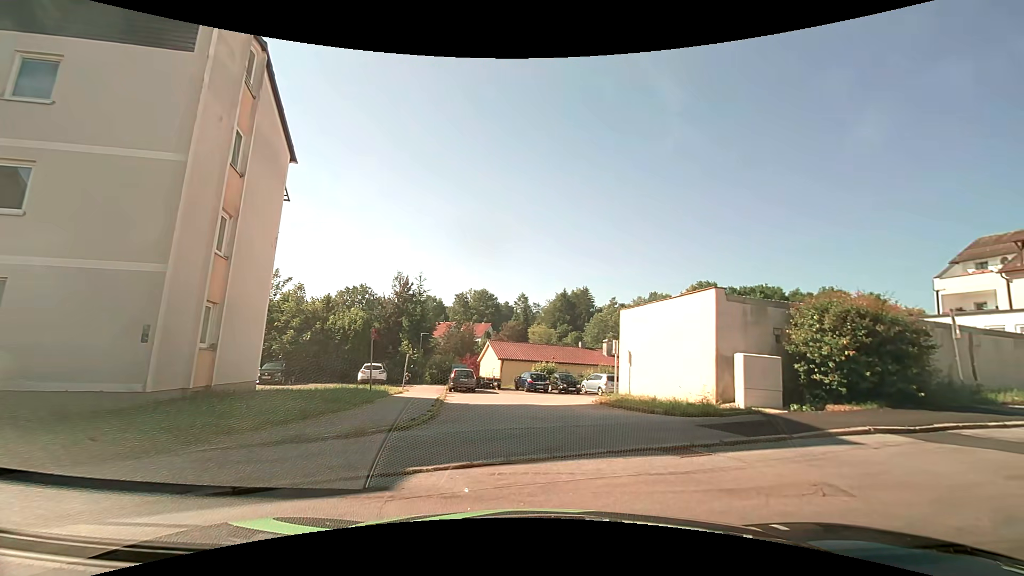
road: tertiary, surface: asphalt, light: Day
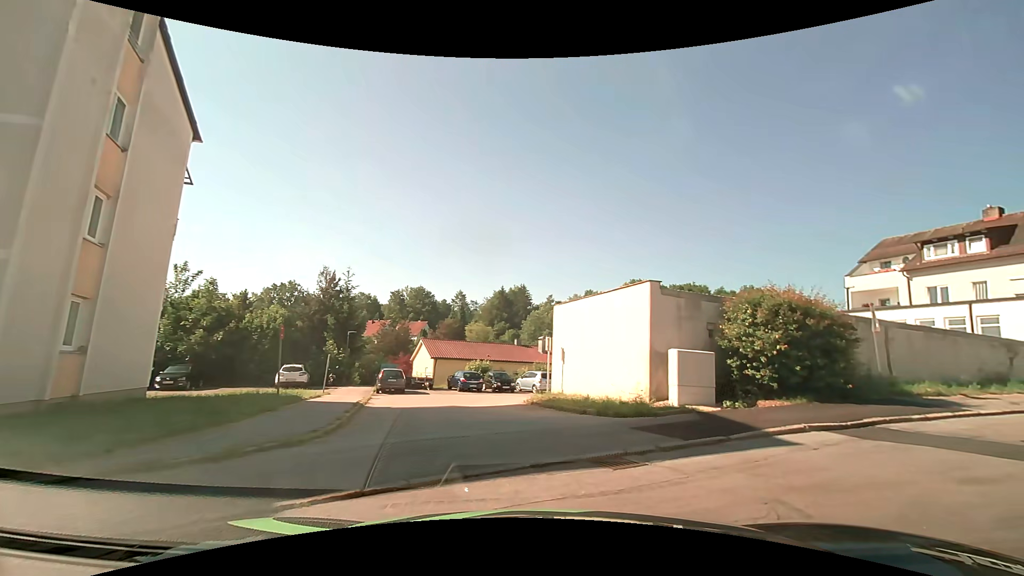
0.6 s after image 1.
(+0.1, +1.2) m; +7°
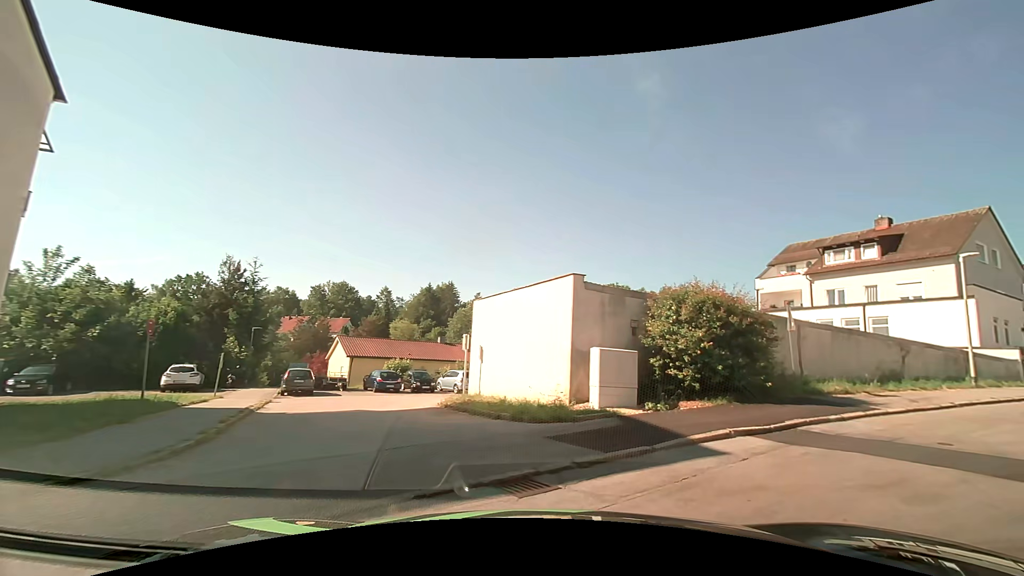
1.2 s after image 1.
(+0.1, +1.3) m; +8°
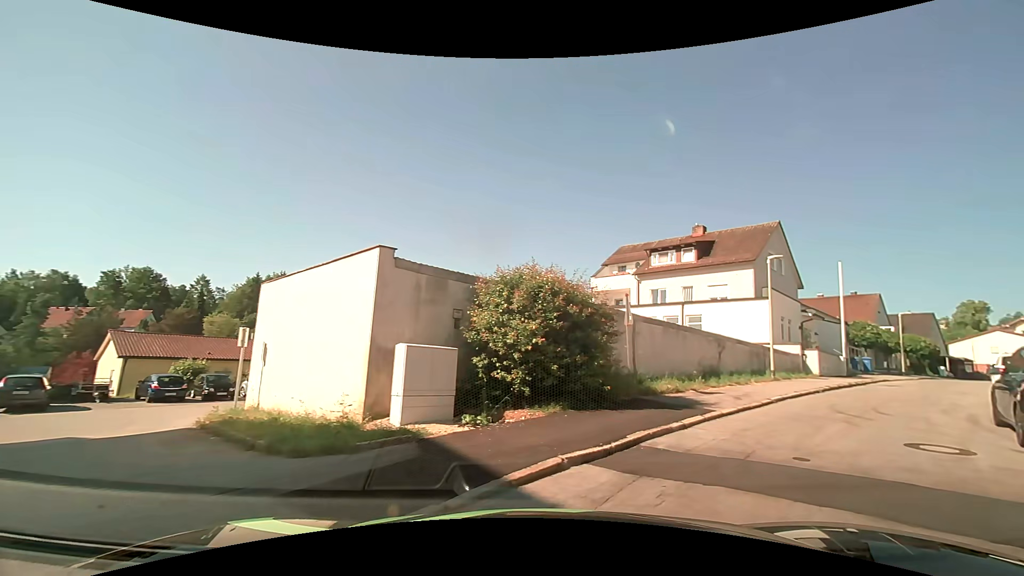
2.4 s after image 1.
(+0.5, +2.9) m; +17°
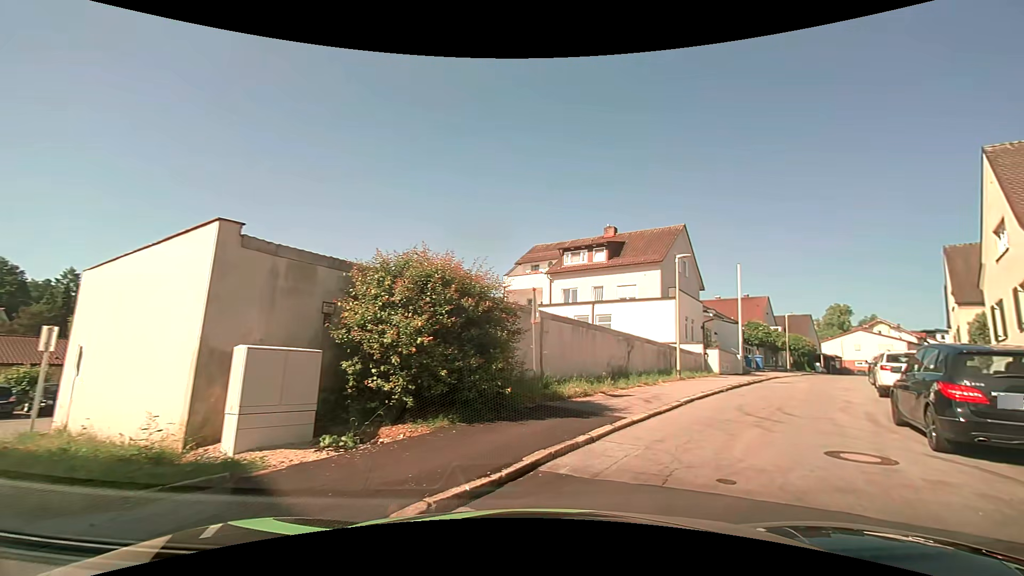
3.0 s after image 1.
(+0.2, +1.6) m; +10°
